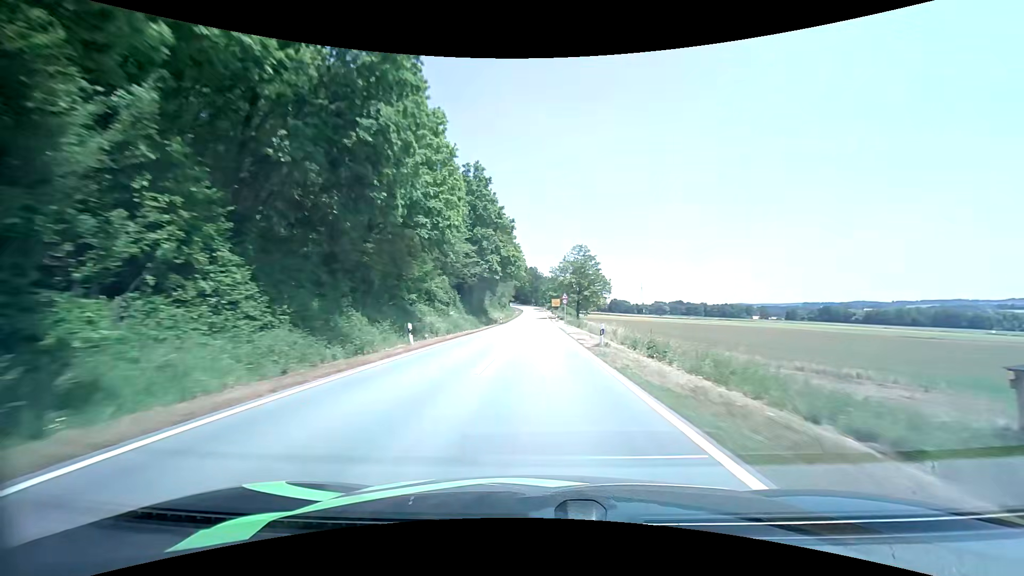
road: tertiary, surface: asphalt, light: Day
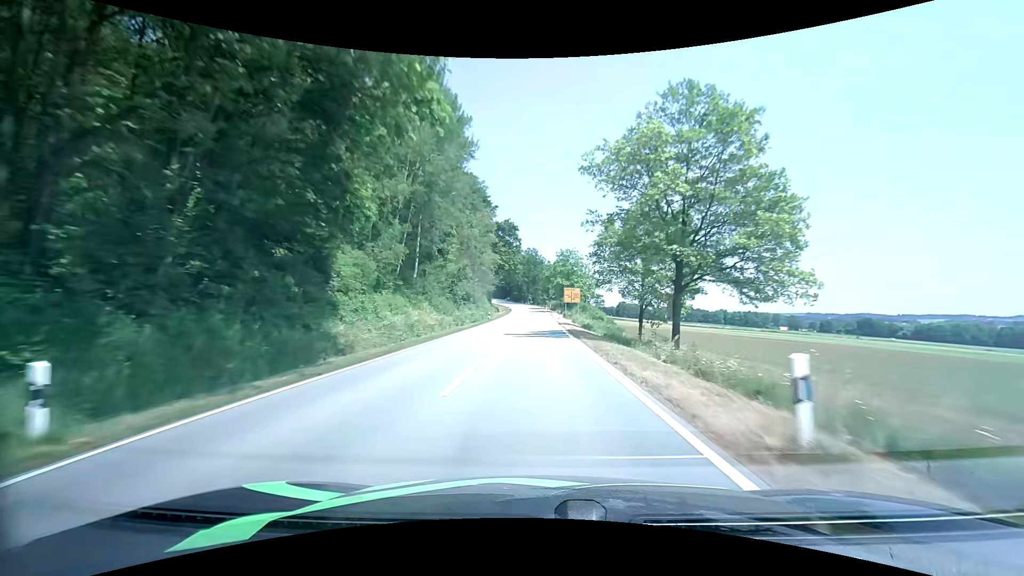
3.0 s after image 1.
(-0.2, +65.2) m; 0°
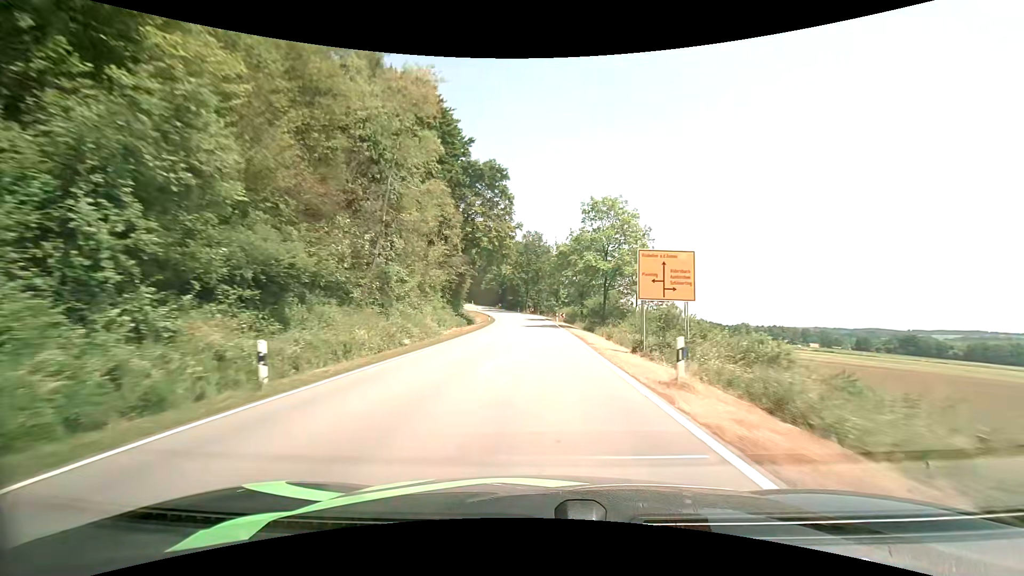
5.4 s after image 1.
(-0.2, +46.6) m; 0°
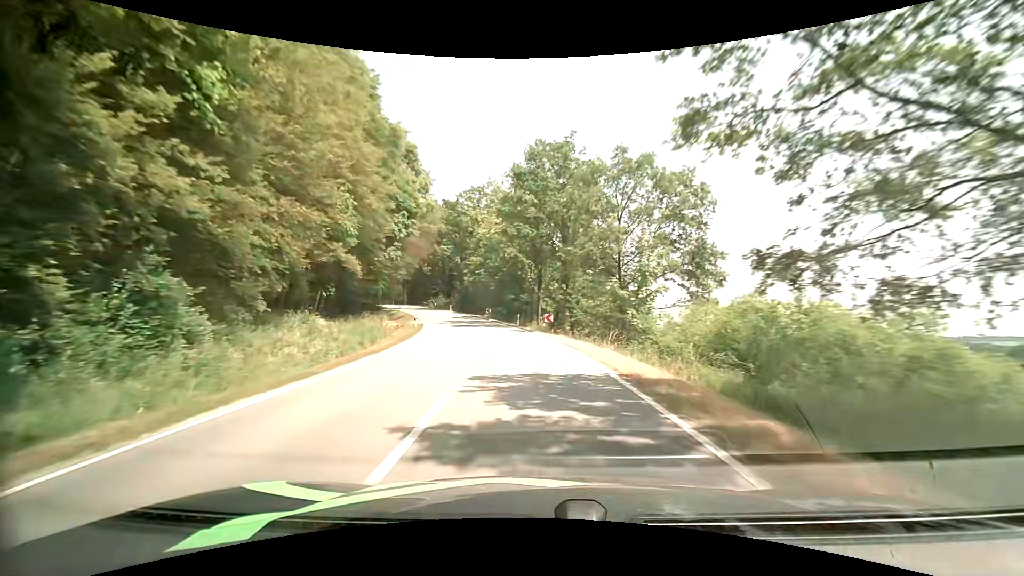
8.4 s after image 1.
(-0.2, +56.9) m; -2°
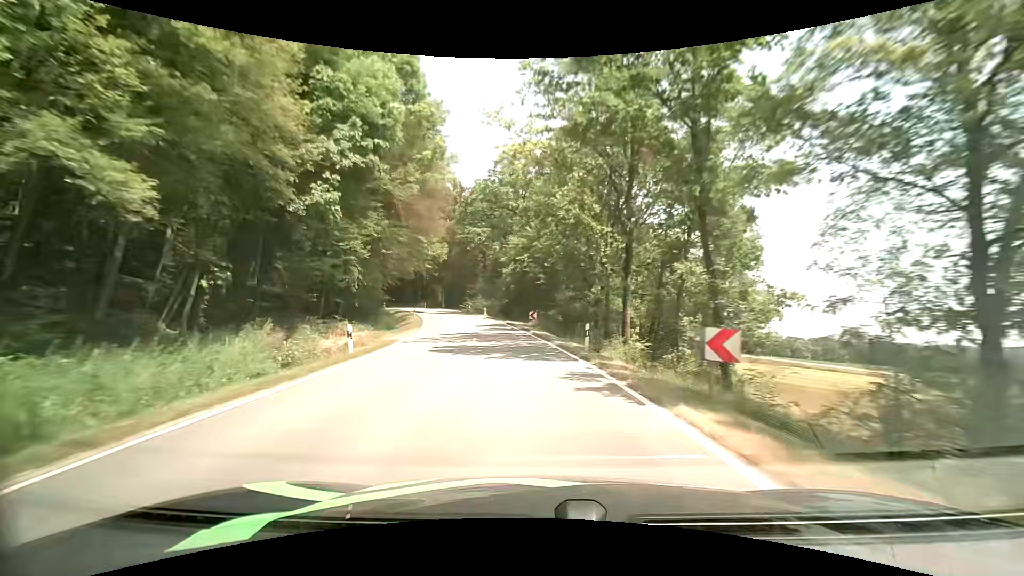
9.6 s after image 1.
(-1.3, +21.9) m; -7°
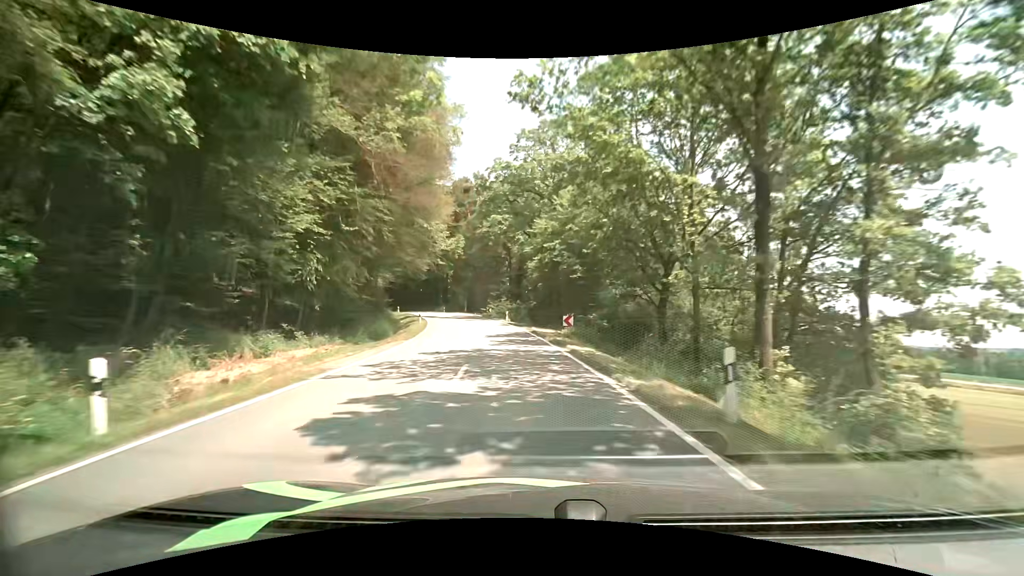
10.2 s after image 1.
(-0.3, +10.6) m; -3°
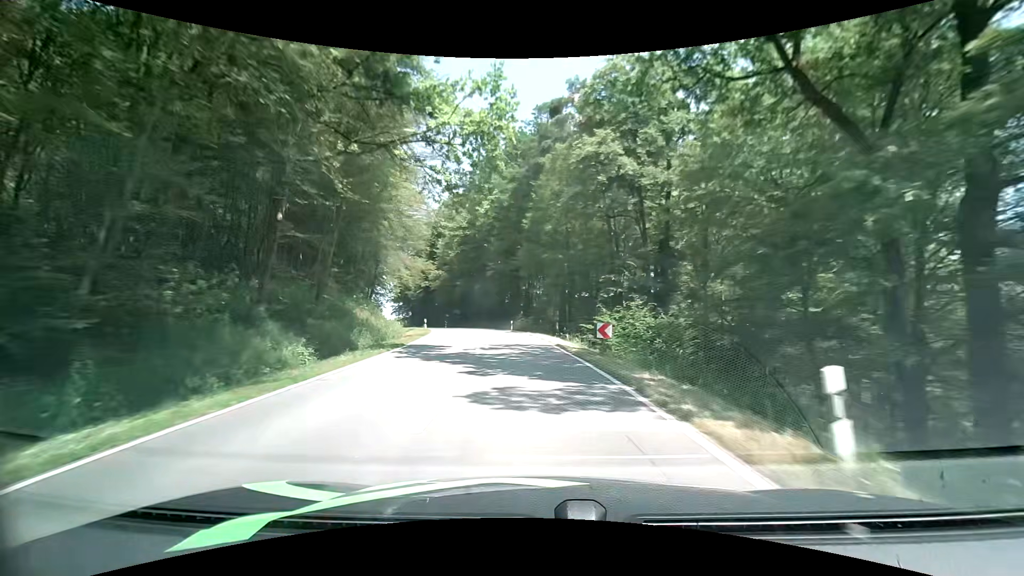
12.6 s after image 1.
(-4.4, +40.7) m; -12°
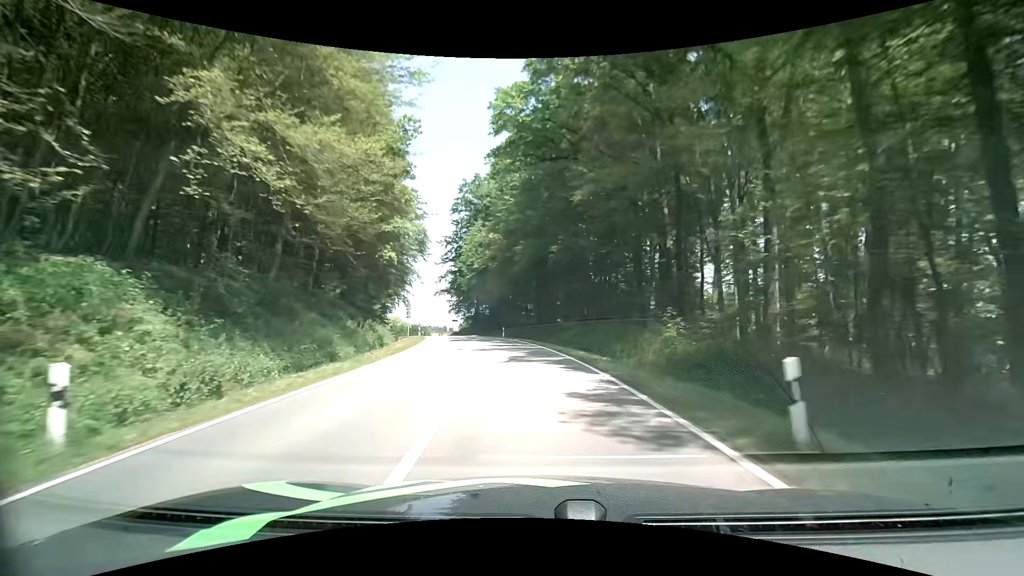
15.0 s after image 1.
(-3.8, +39.6) m; -11°
(0, +10) (-1, +20) (-2, +30) (-4, +40) (-6, +50) (-8, +59) (-11, +69) (-15, +78) (-18, +88) (-22, +97) m
